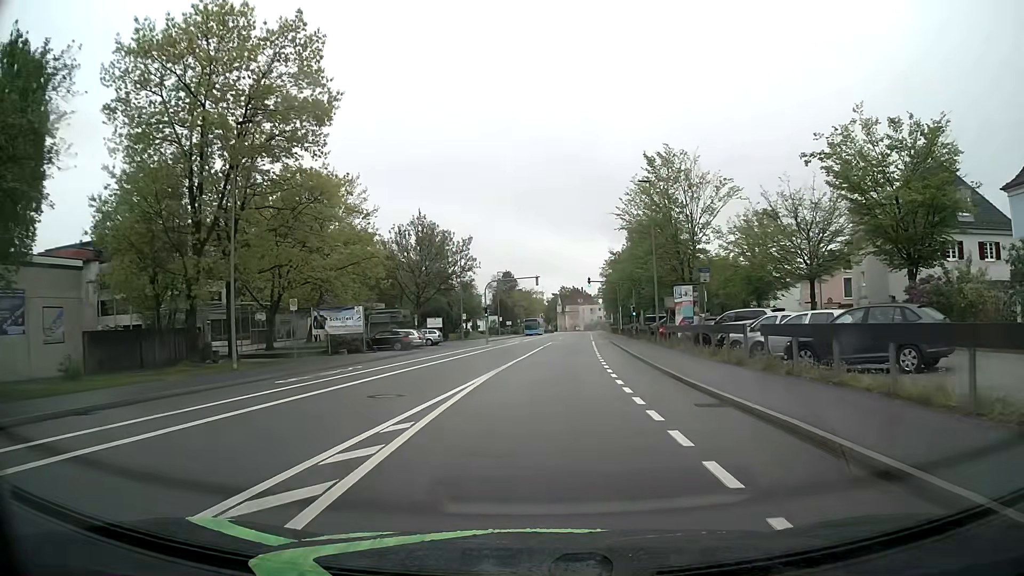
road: tertiary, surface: asphalt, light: Day
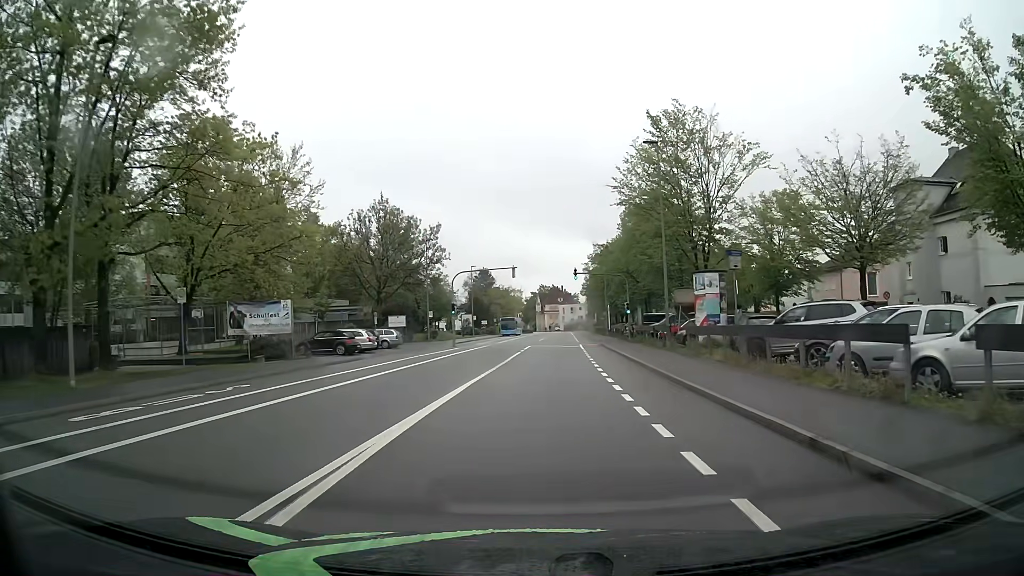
(+0.1, +9.6) m; +2°
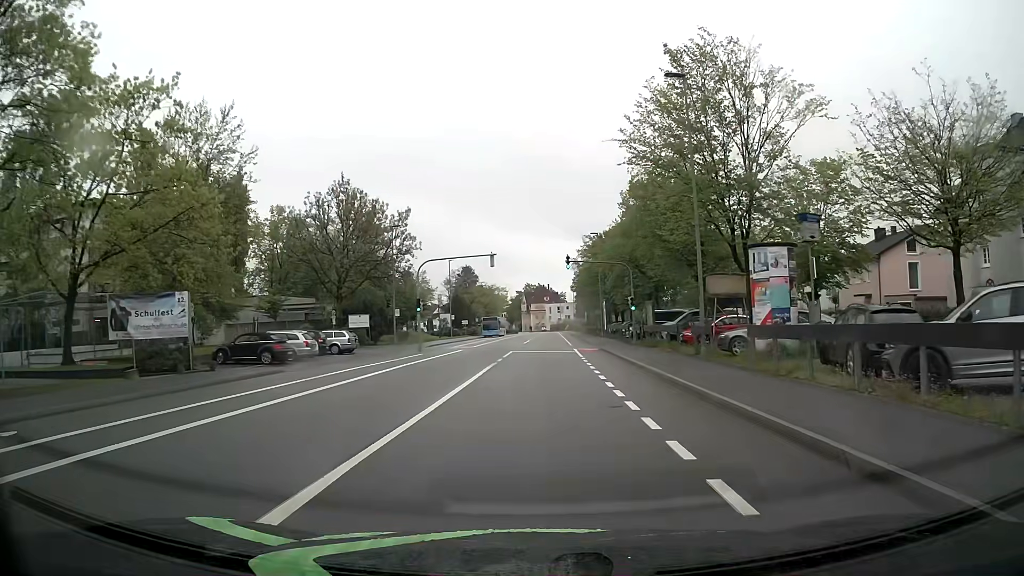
(0.0, +9.6) m; +1°
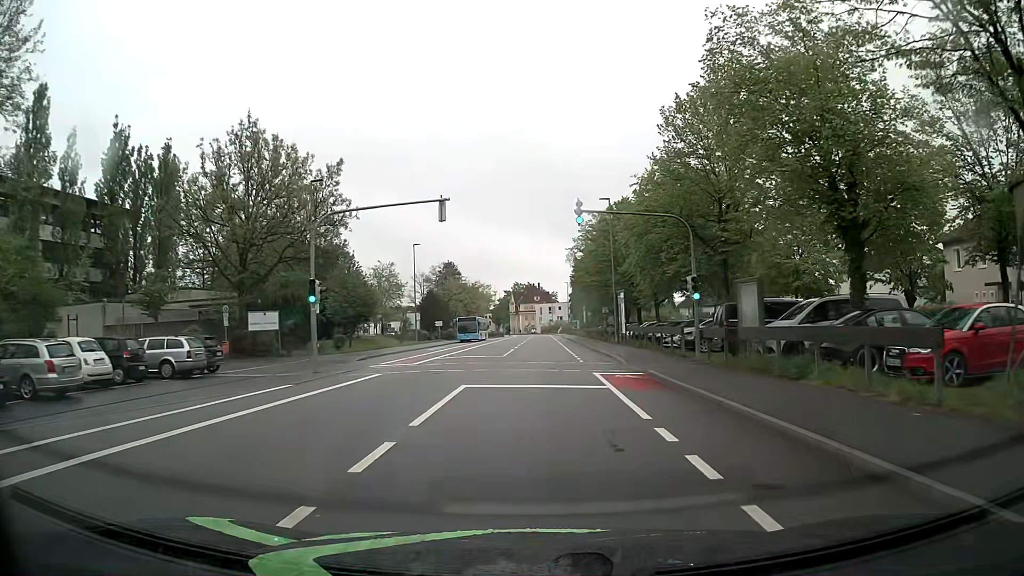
(+0.1, +19.1) m; +1°
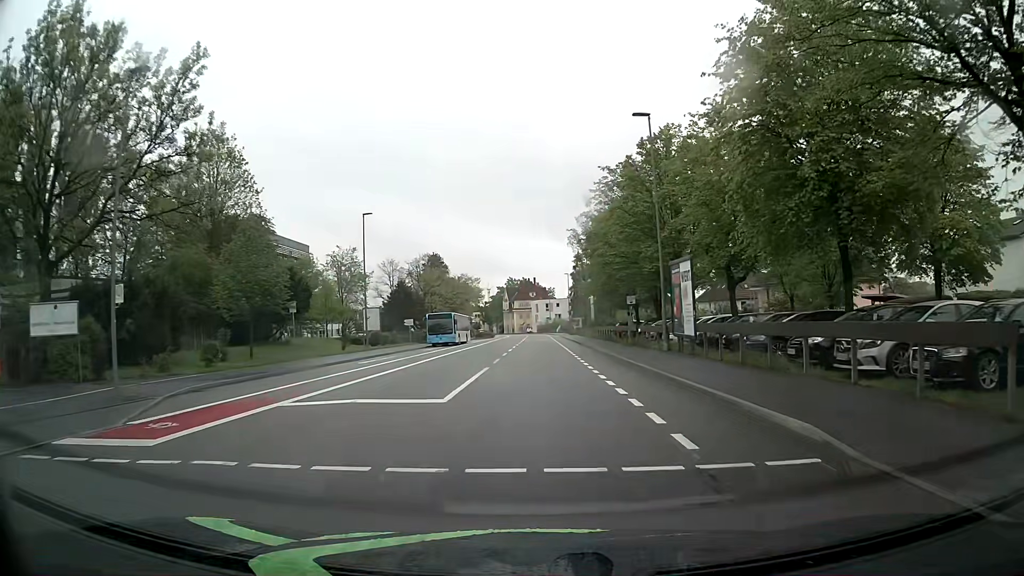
(0.0, +19.2) m; 0°
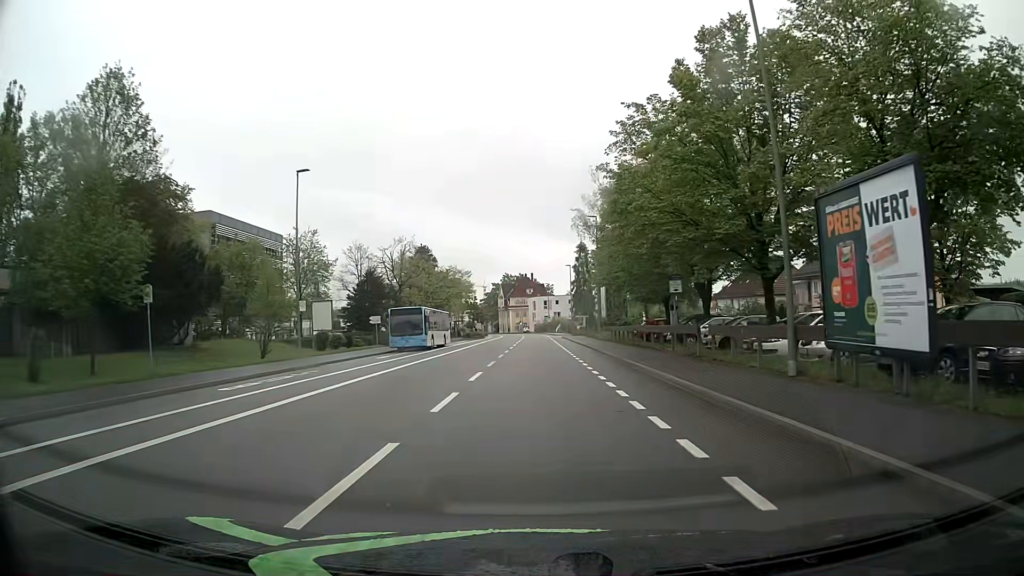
(0.0, +14.5) m; 0°
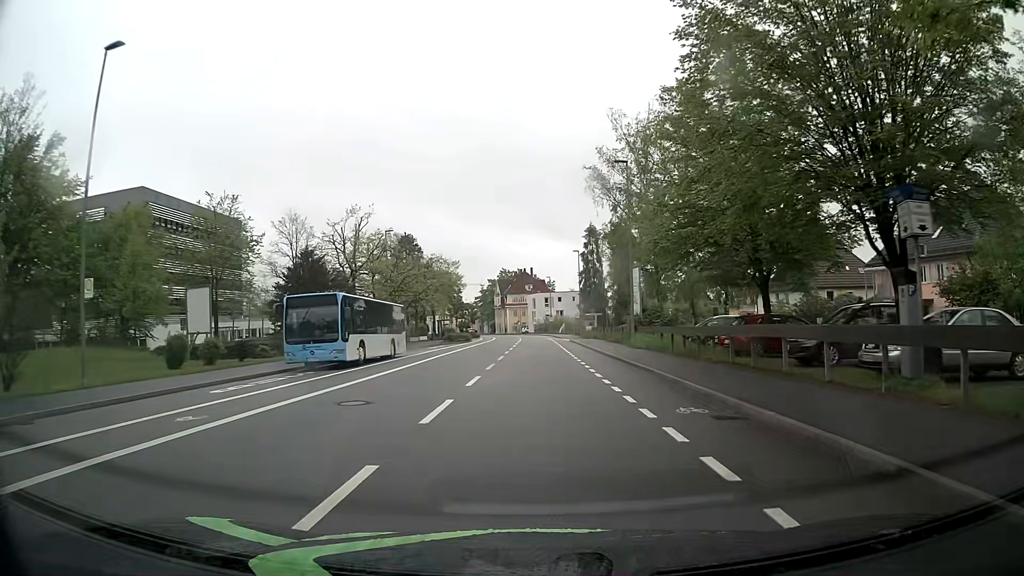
(+0.1, +19.3) m; 0°
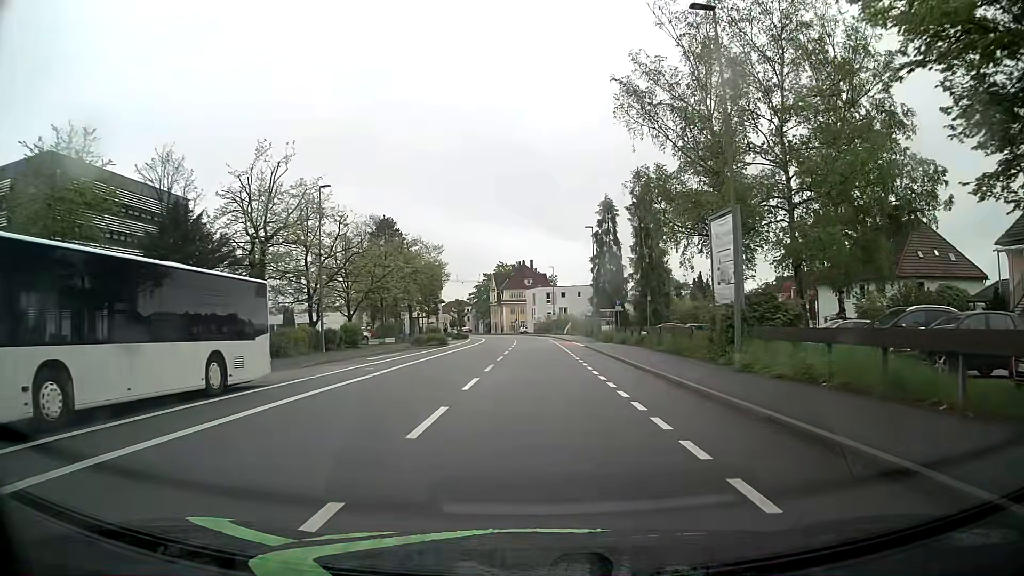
(0.0, +19.3) m; +1°
(0, +10) (0, +20) (0, +30) (0, +40) (0, +50) (0, +60) (-1, +70) (-1, +80) (-2, +90) (-3, +100) m
